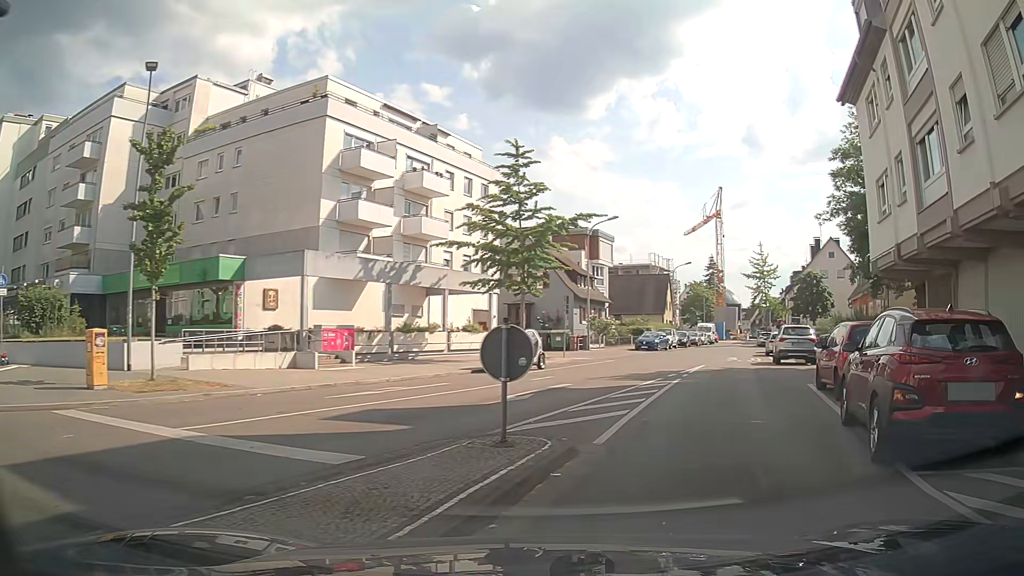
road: residential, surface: asphalt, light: Day
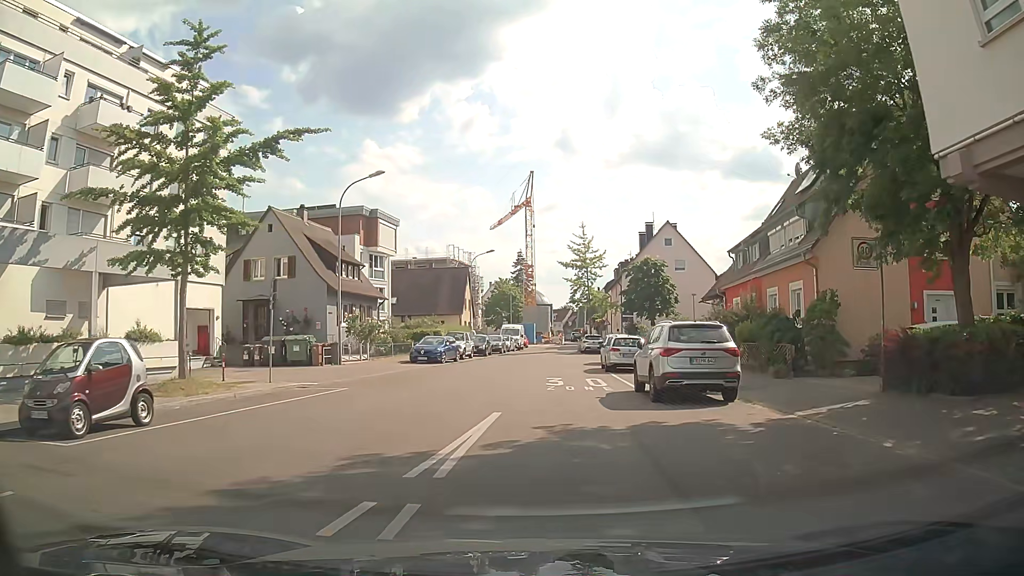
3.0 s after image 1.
(+3.4, +14.7) m; +16°
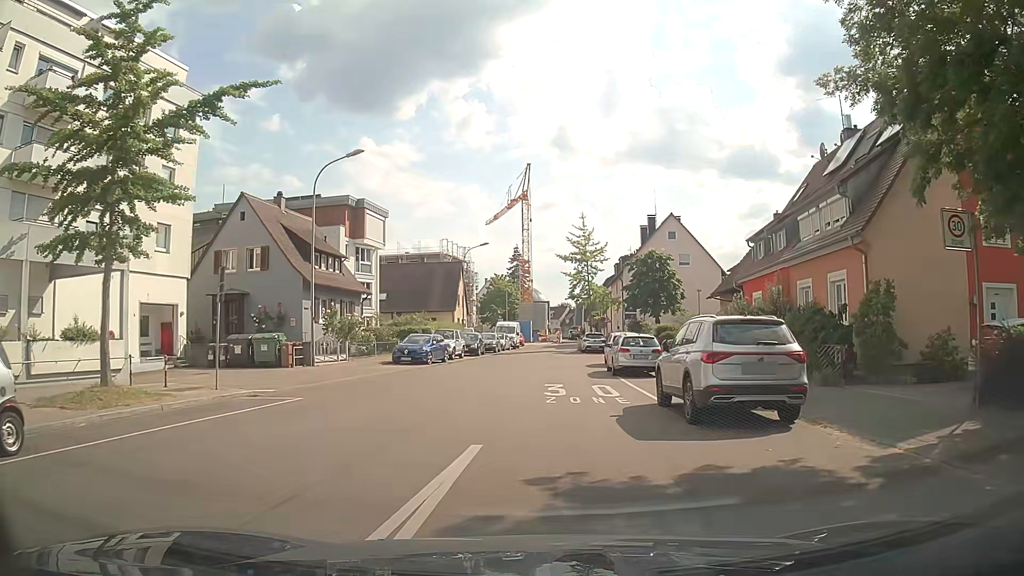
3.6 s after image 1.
(0.0, +3.7) m; +1°
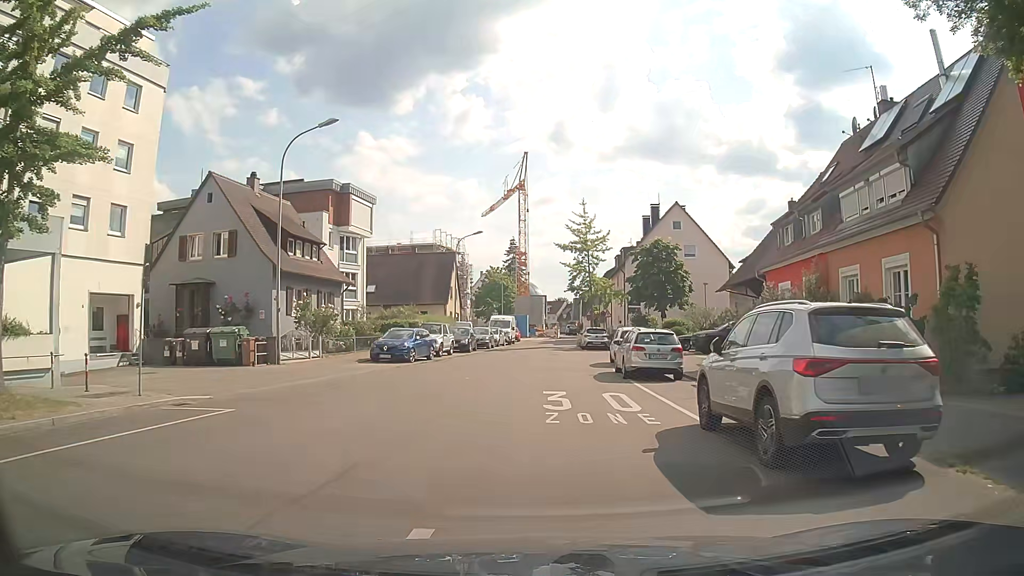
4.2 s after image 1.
(0.0, +3.8) m; -1°
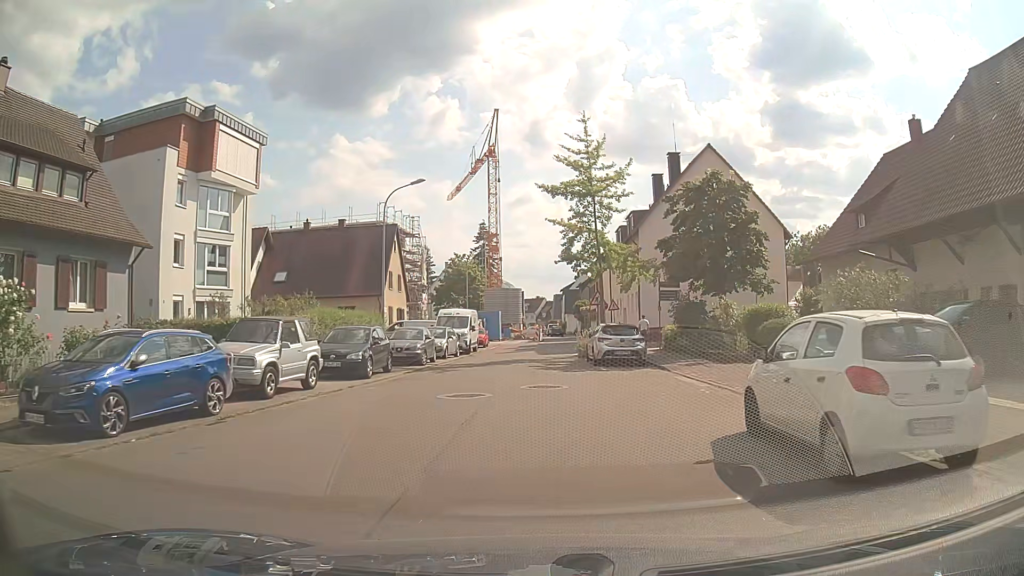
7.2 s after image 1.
(+0.5, +20.5) m; +3°
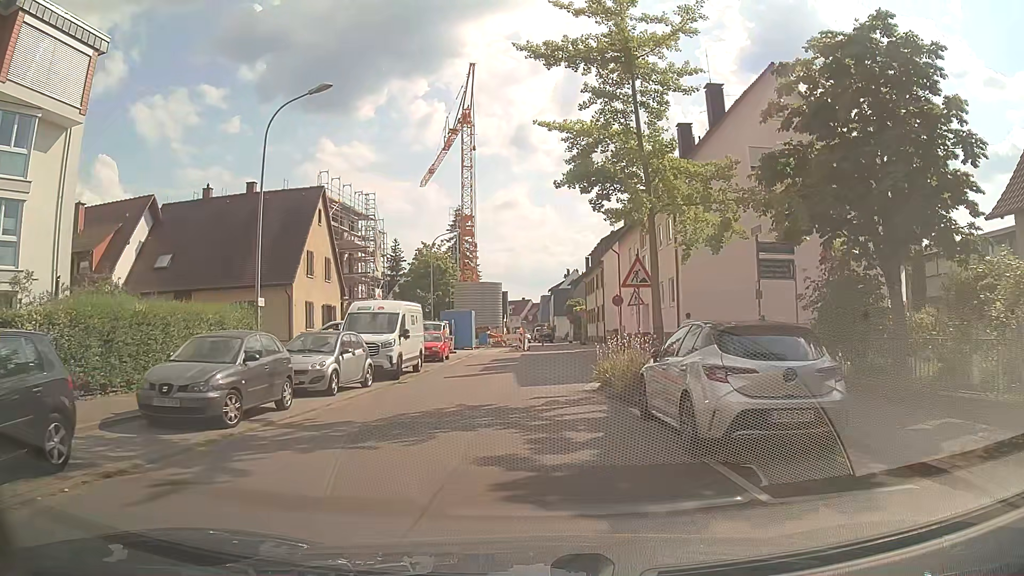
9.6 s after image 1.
(+0.2, +15.6) m; +1°
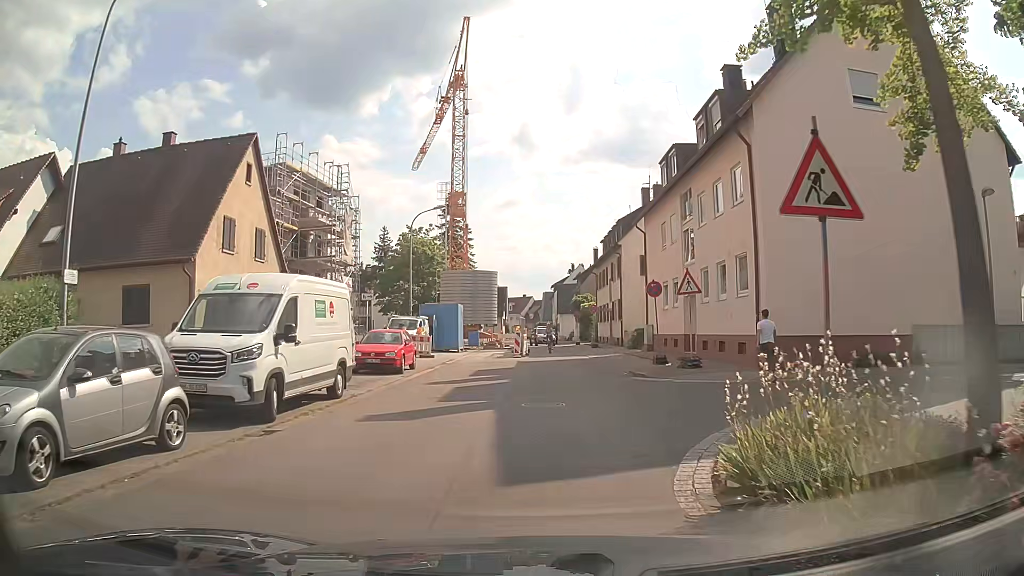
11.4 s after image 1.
(0.0, +10.0) m; 0°
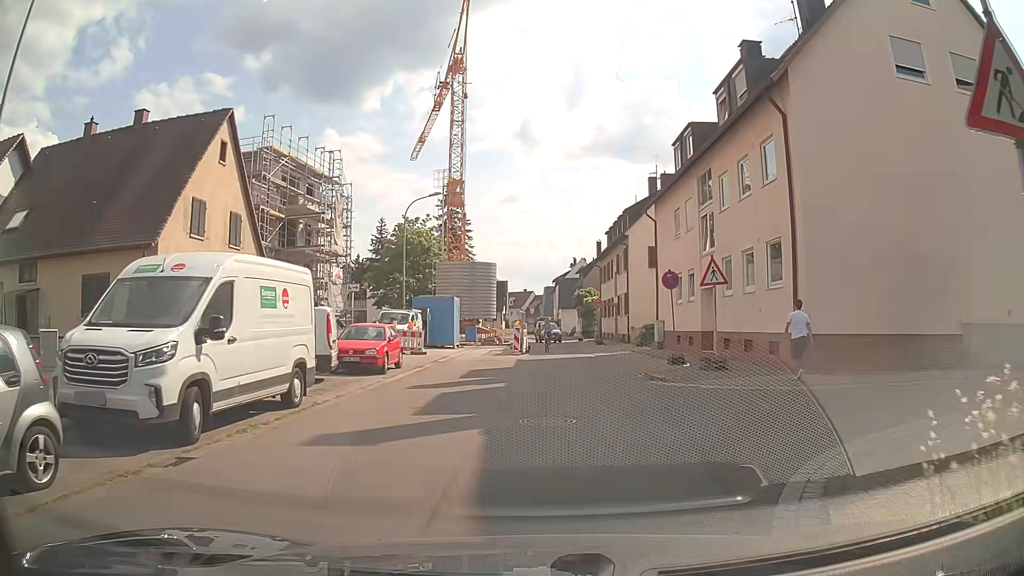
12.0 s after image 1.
(0.0, +2.6) m; +1°
